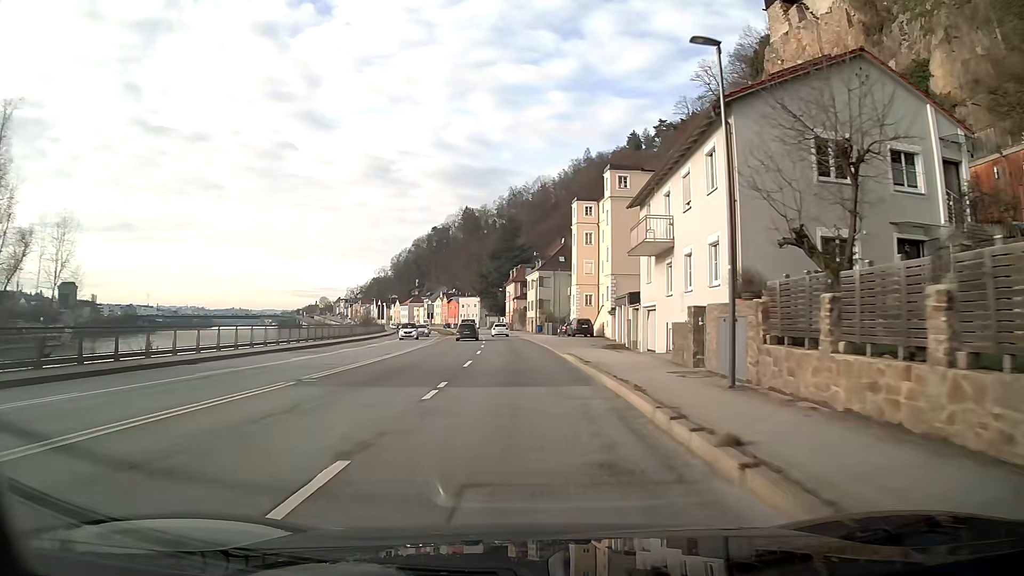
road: primary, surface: asphalt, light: Day
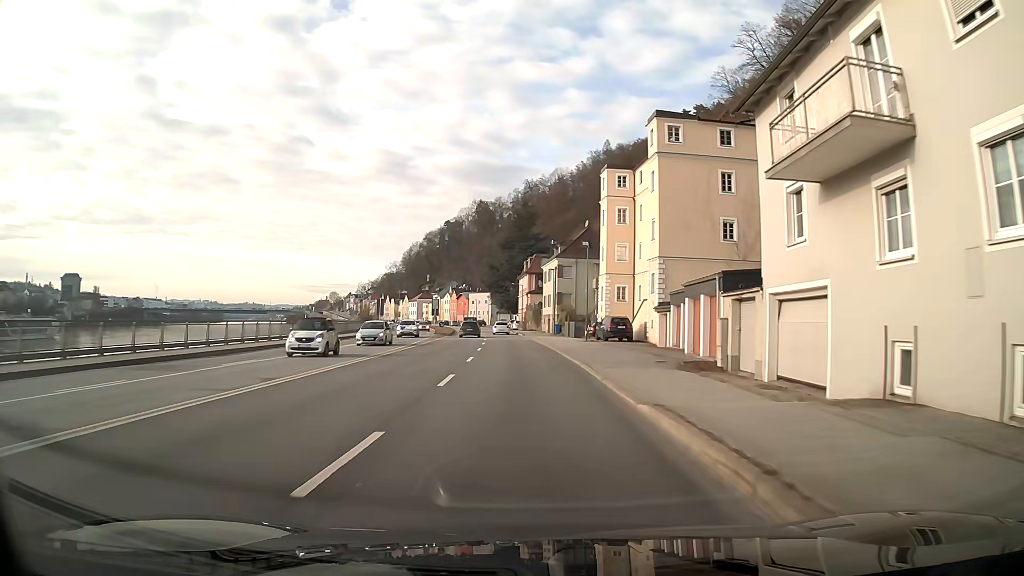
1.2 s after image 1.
(-0.2, +16.1) m; -1°
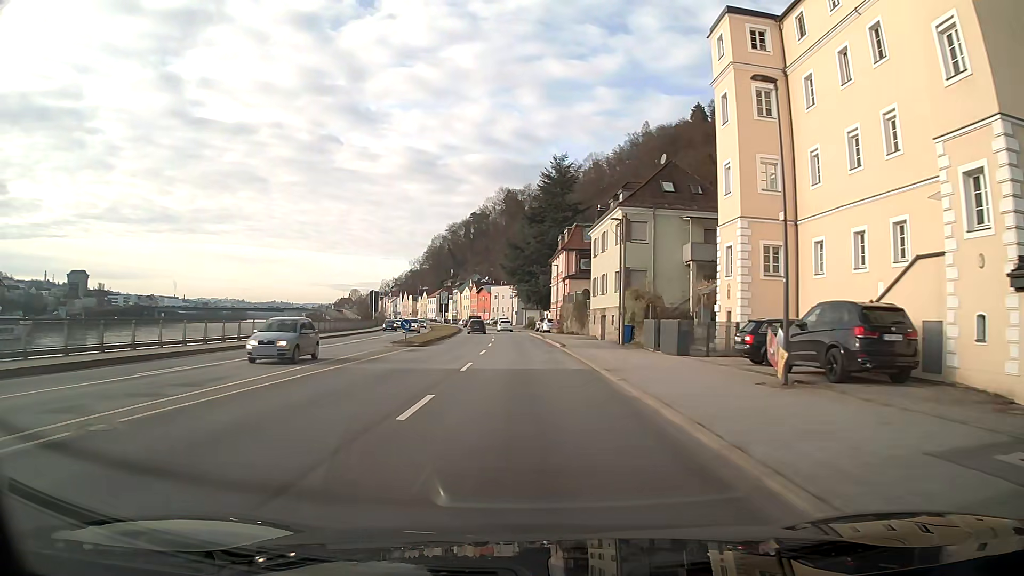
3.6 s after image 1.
(-0.7, +32.4) m; -3°
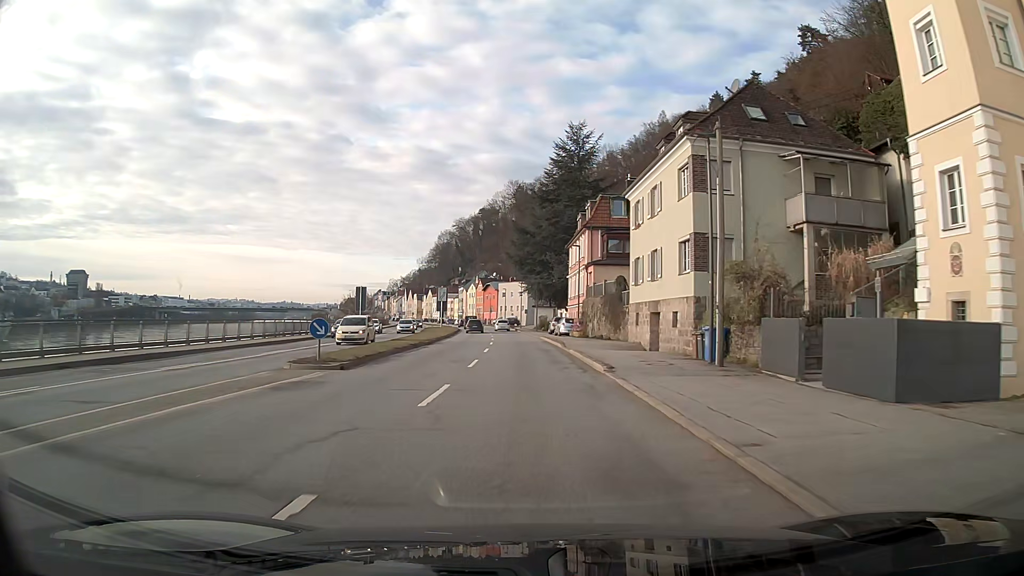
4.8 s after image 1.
(-0.1, +16.2) m; -1°
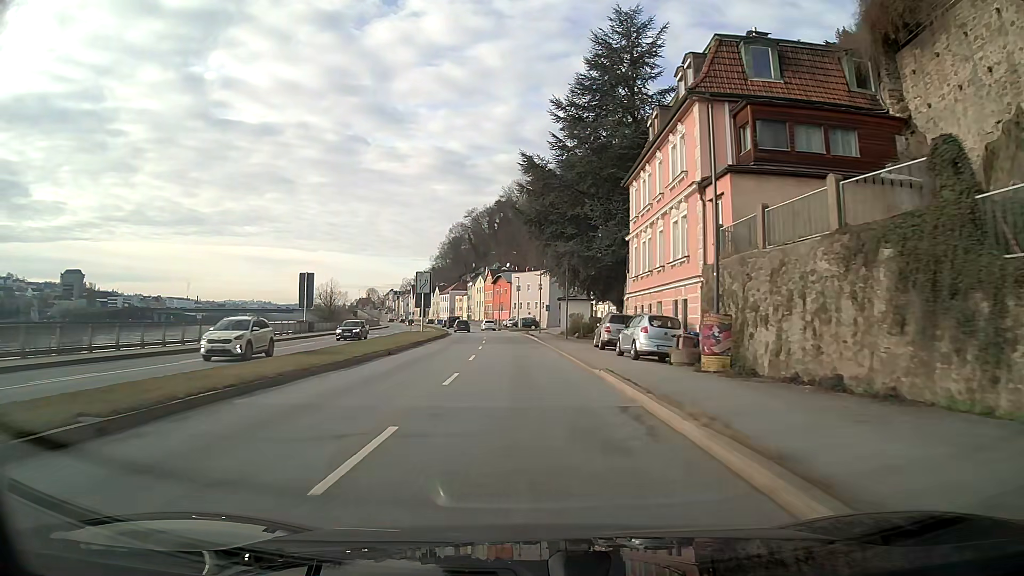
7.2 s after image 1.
(-0.5, +32.5) m; -2°
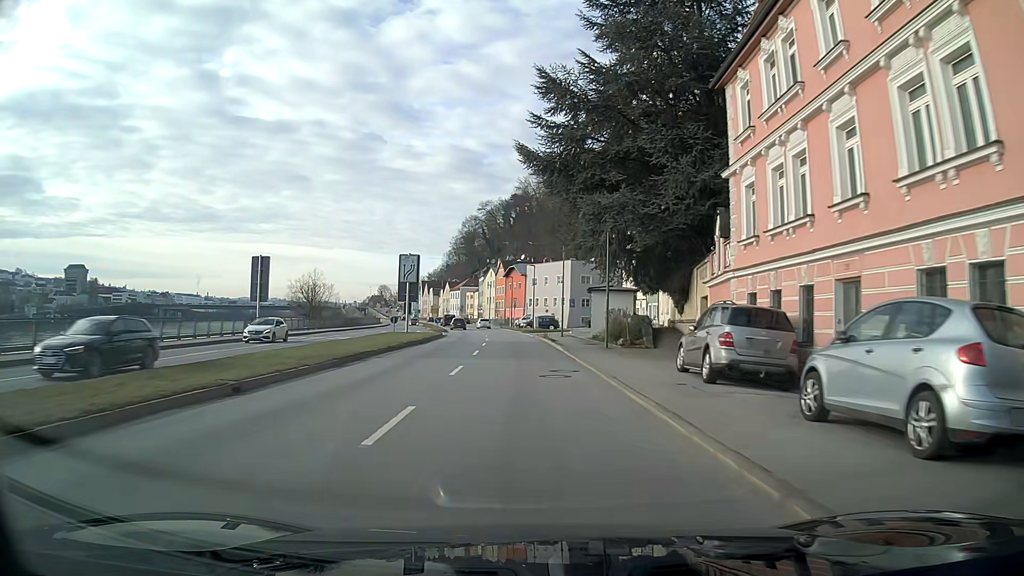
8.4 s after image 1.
(-0.2, +16.3) m; -2°
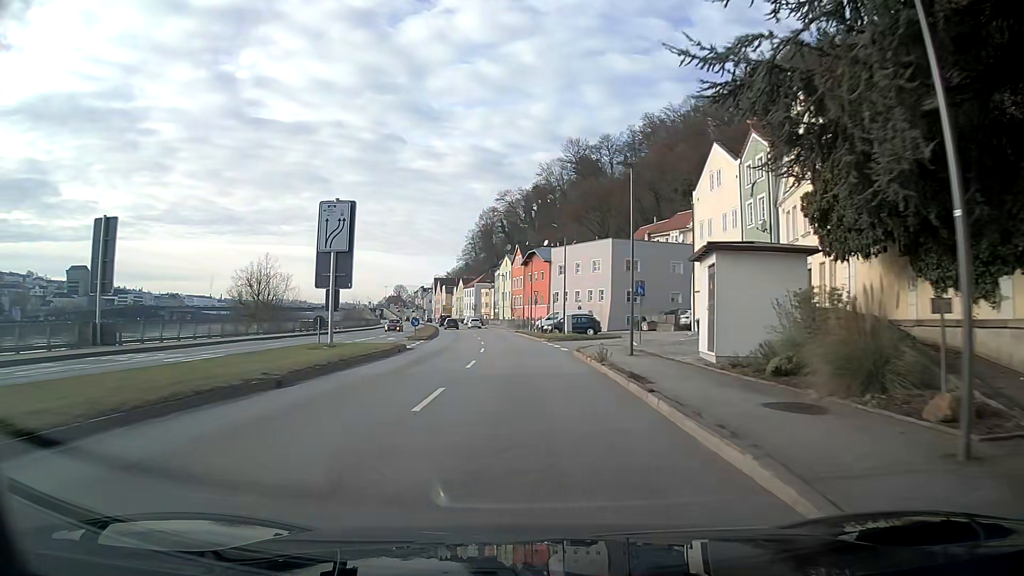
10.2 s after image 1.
(-0.4, +24.3) m; -2°
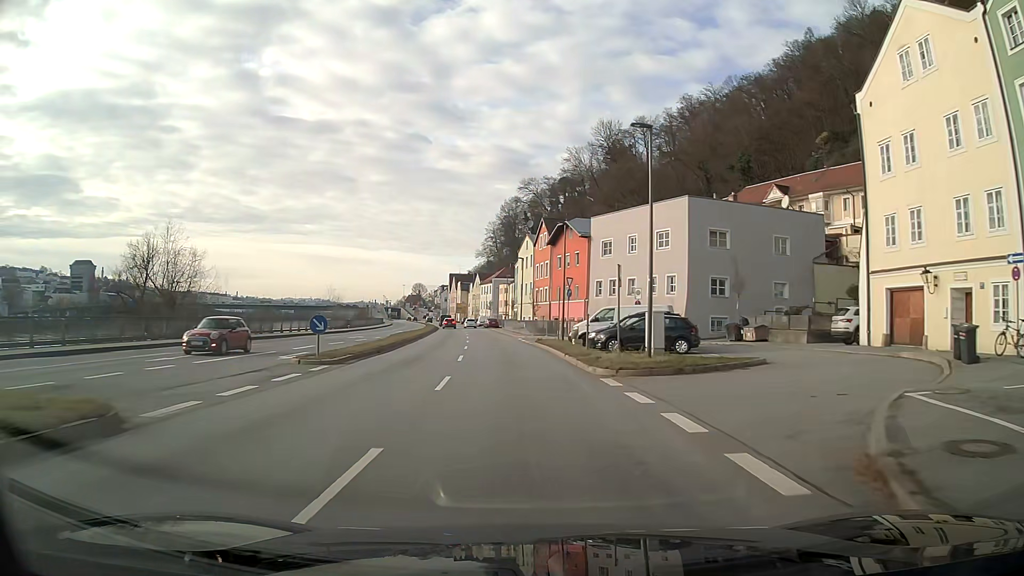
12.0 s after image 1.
(-0.4, +24.3) m; -2°
(0, +10) (0, +20) (-1, +30) (-2, +40) (-3, +50) (-4, +60) (-5, +70) (-6, +80) (-8, +90) (-9, +100) m
